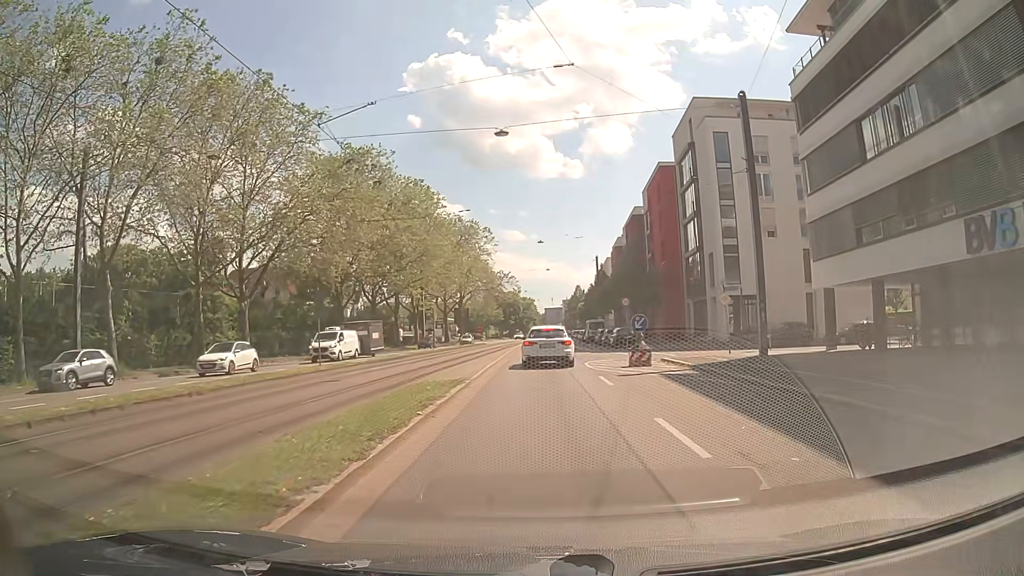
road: primary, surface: asphalt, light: Day
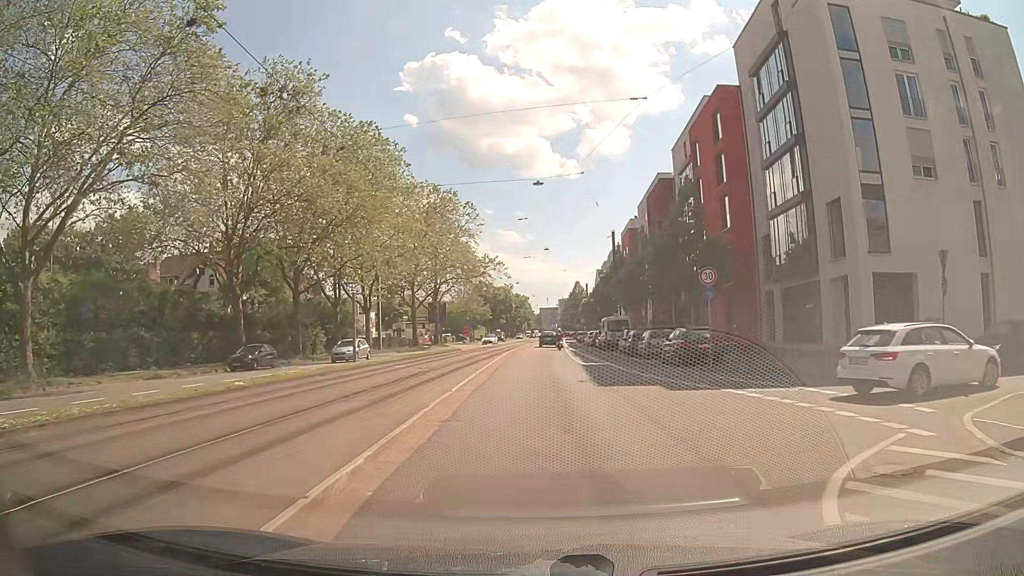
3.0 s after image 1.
(+0.3, +22.5) m; +1°
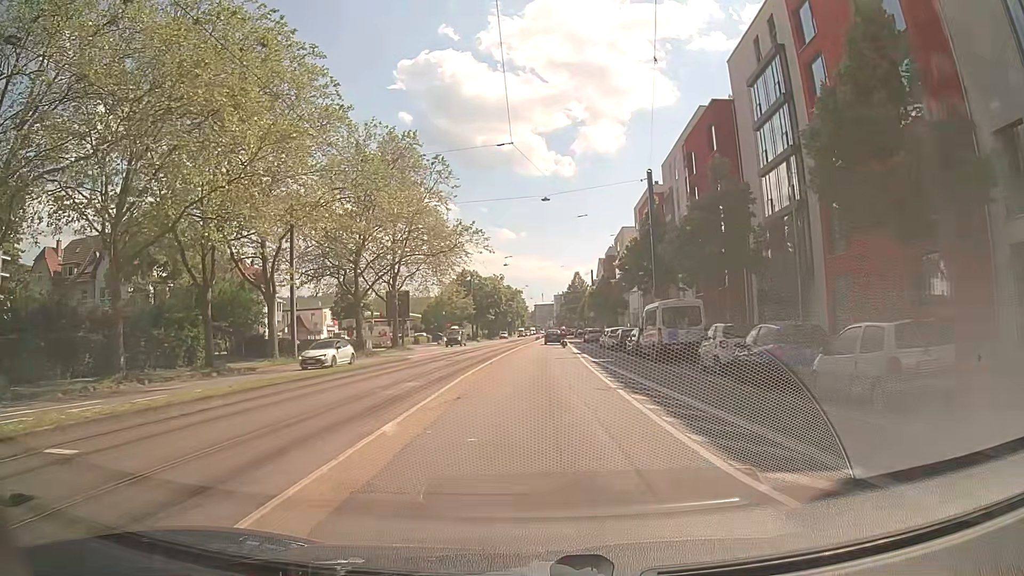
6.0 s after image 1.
(0.0, +23.0) m; 0°
(0, +10) (0, +20) (0, +30) (+1, +40) (+1, +50) (+1, +60) (+1, +70) (+2, +80) (+2, +90) (+2, +100) m
